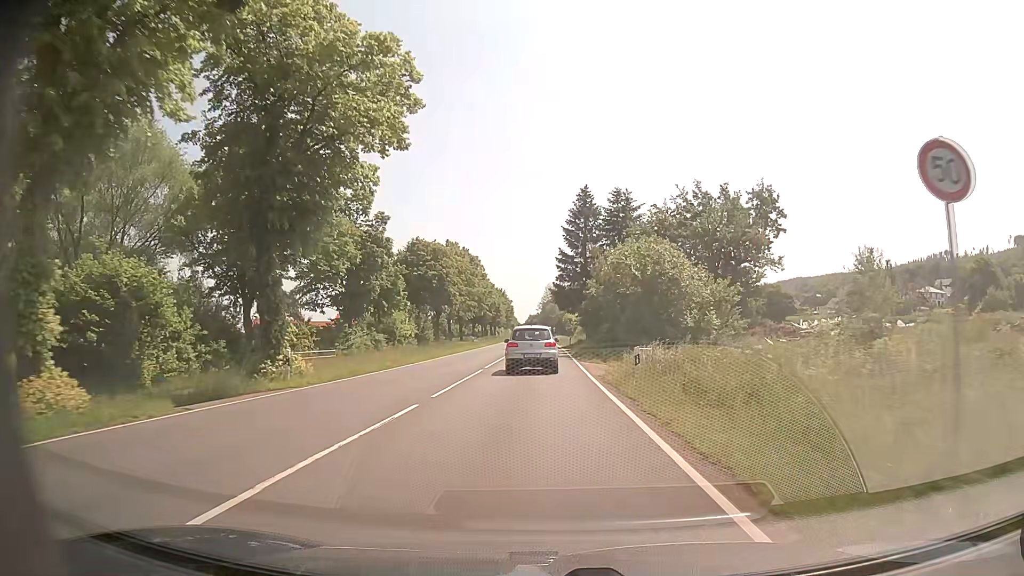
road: primary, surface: asphalt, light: Day
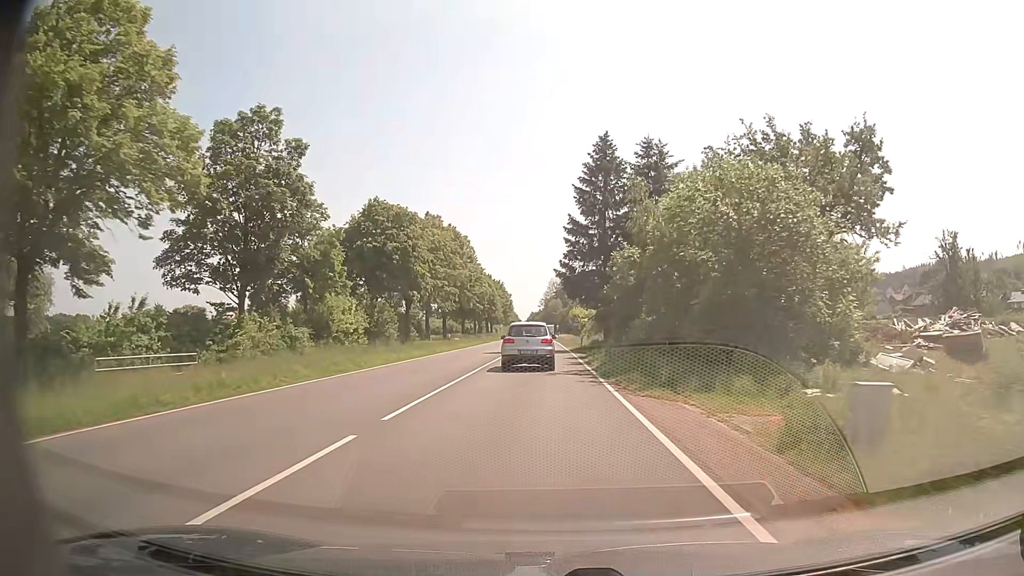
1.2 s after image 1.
(0.0, +18.0) m; 0°
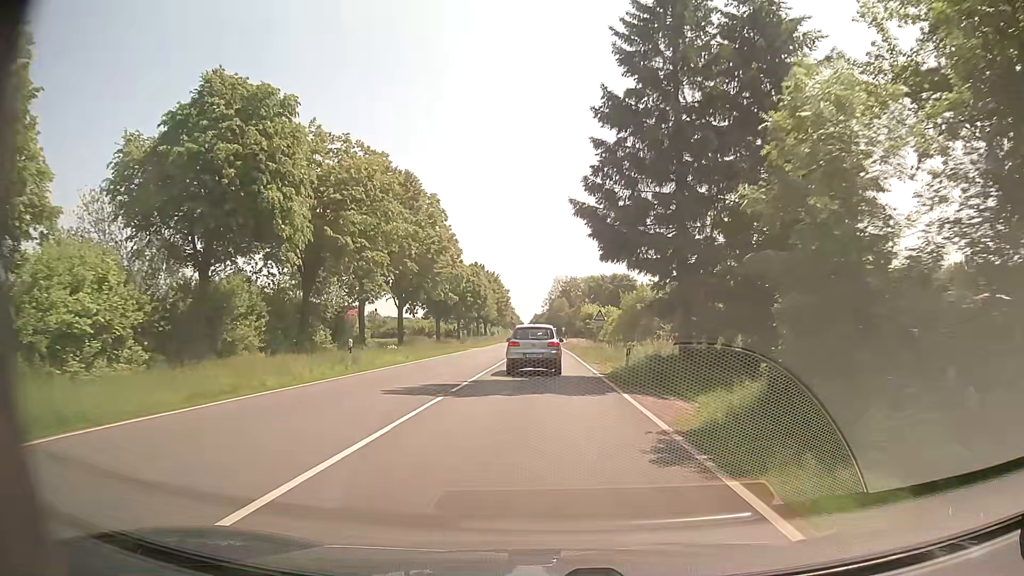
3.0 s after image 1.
(-0.3, +26.3) m; -1°
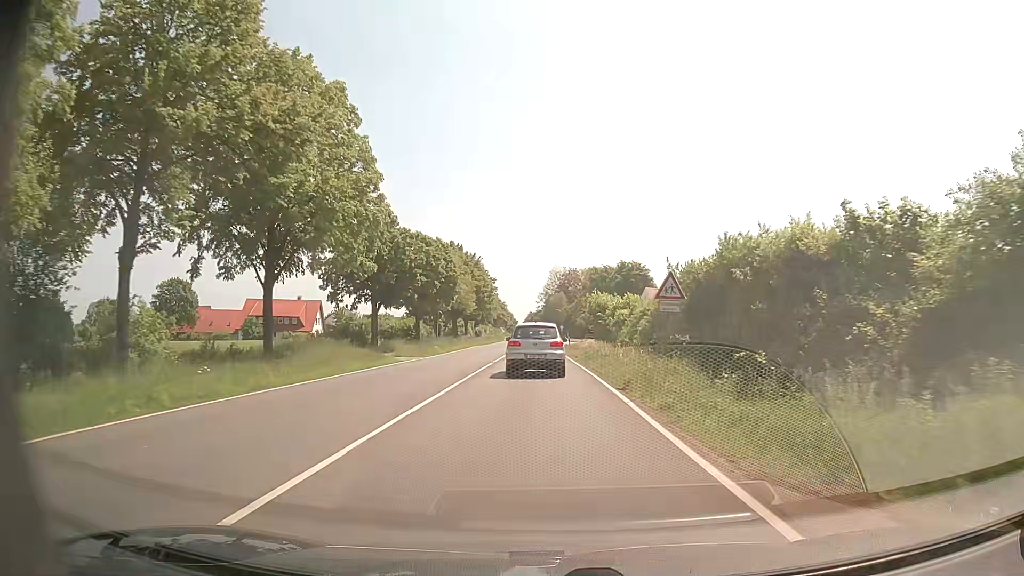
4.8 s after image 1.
(0.0, +26.0) m; 0°
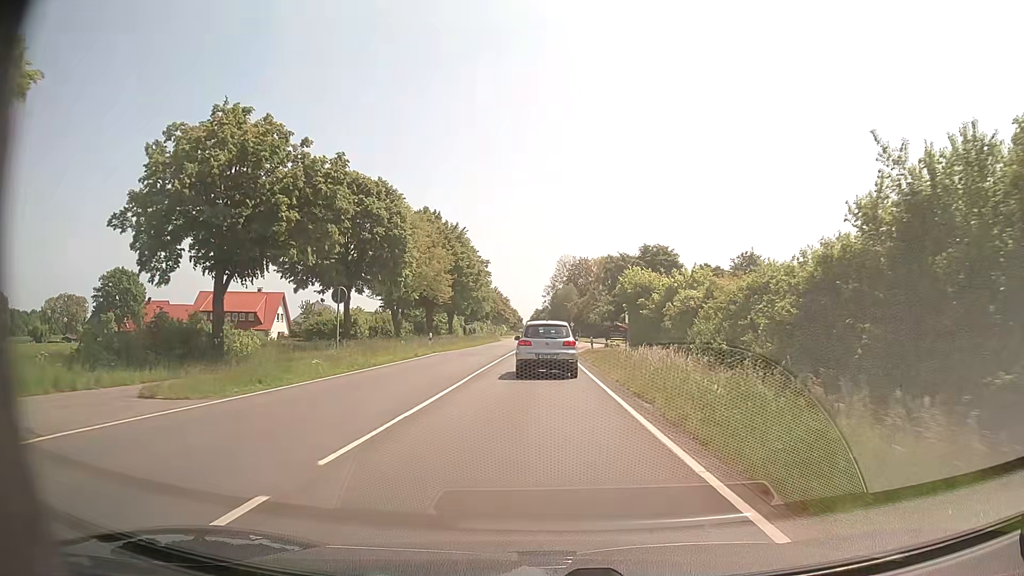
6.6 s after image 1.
(+0.1, +24.4) m; 0°
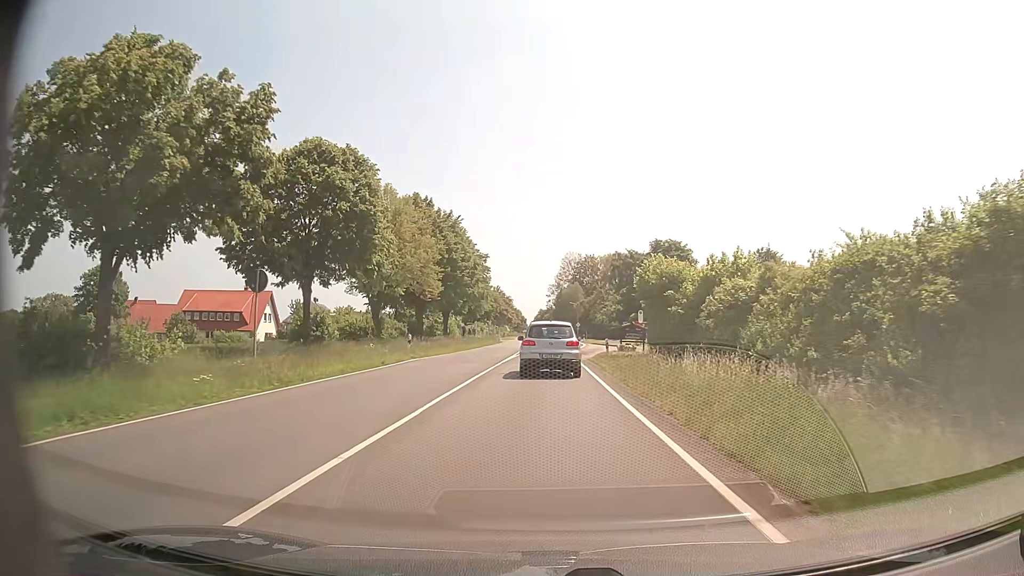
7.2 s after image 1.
(0.0, +7.5) m; 0°
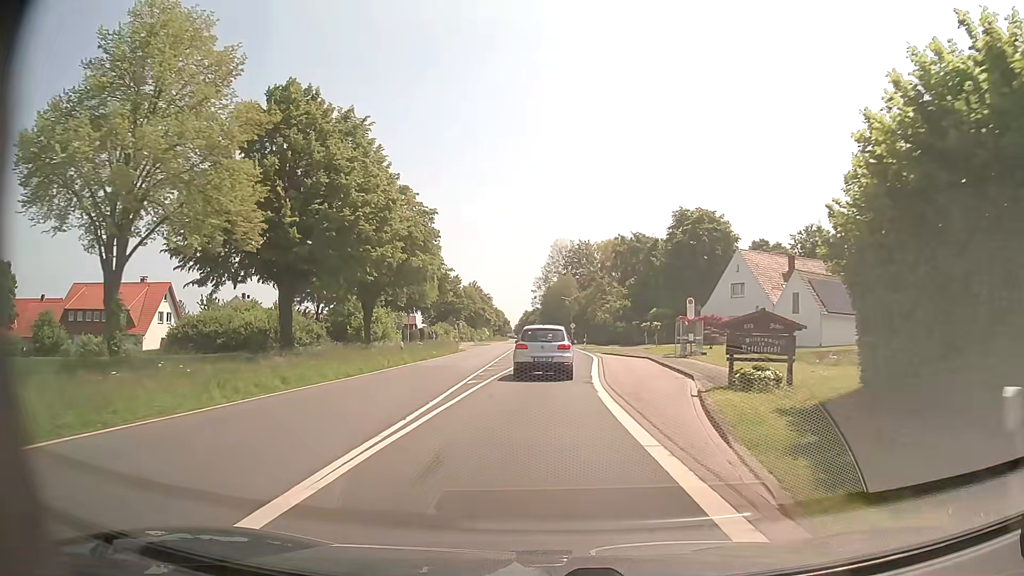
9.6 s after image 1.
(0.0, +29.9) m; +1°
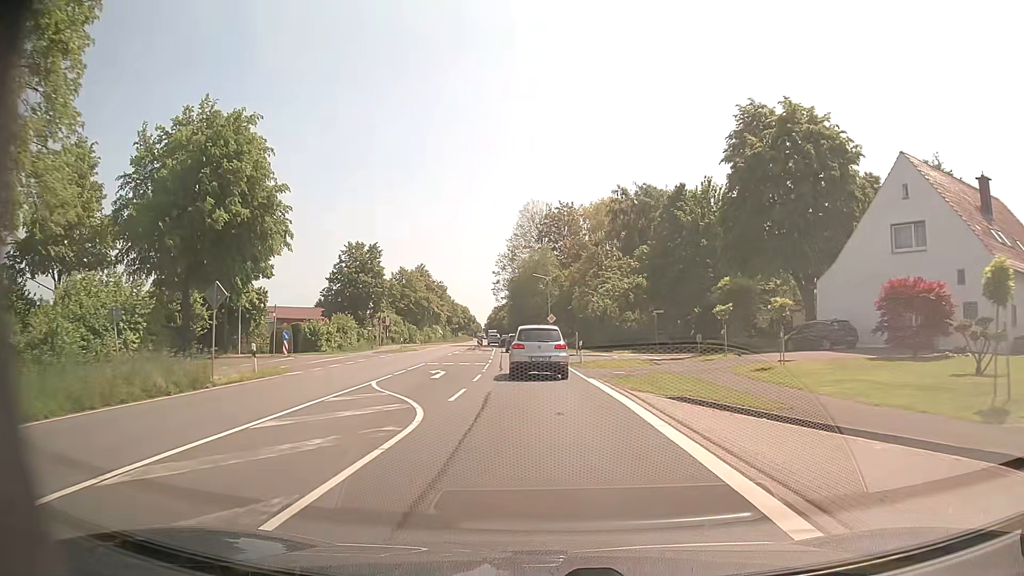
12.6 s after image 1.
(+1.0, +38.1) m; +2°
(0, +10) (0, +20) (-1, +30) (-1, +40) (-2, +50) (-2, +60) (-3, +70) (-4, +80) (-6, +90) (-7, +100) m
